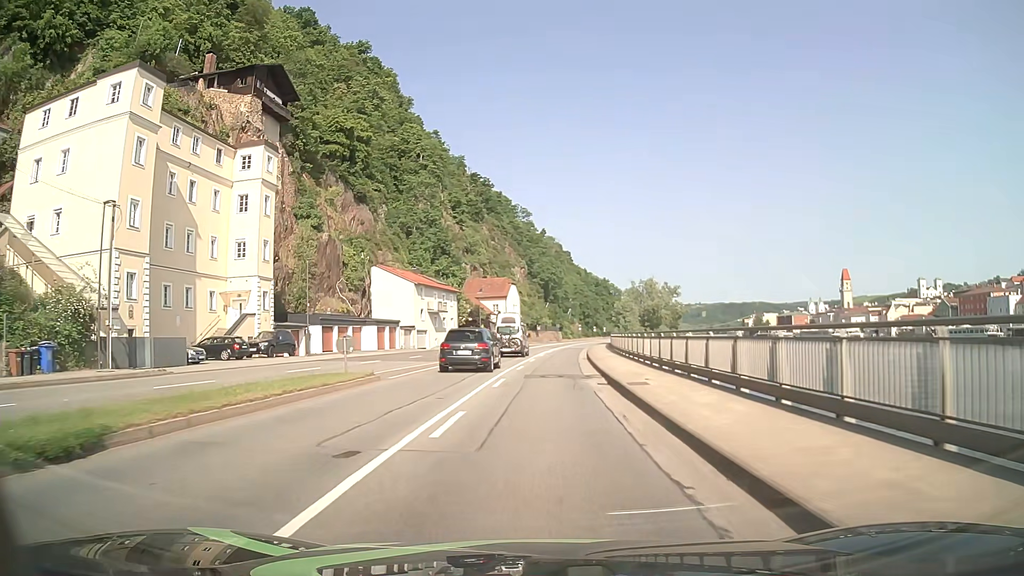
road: primary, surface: asphalt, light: Day
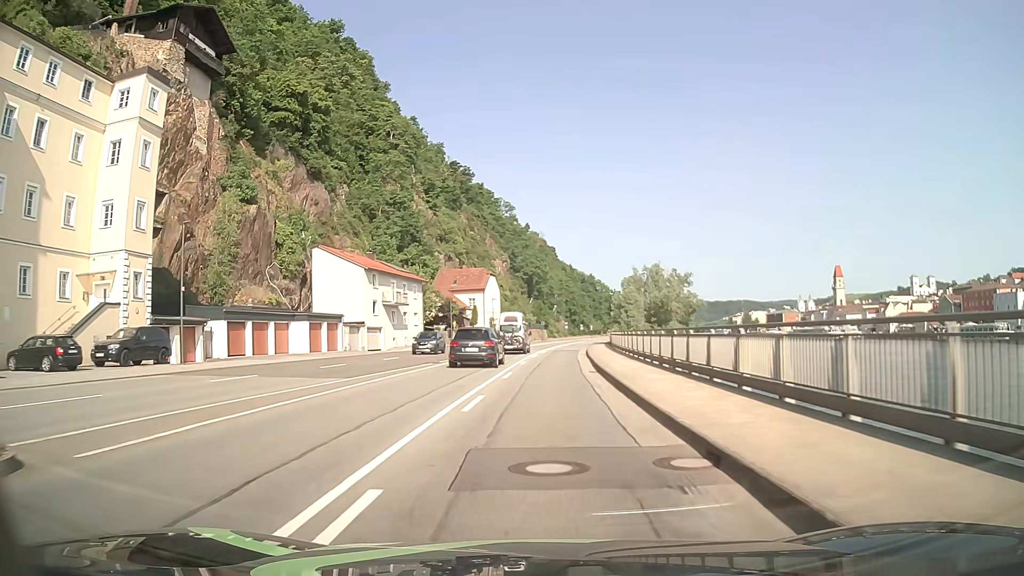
(+0.2, +15.2) m; +2°
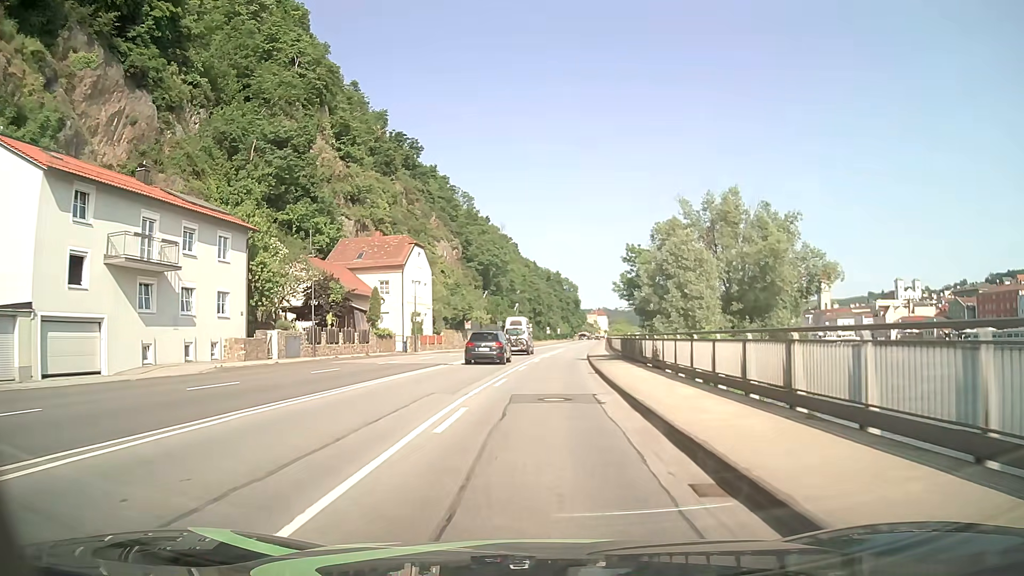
(+1.0, +38.1) m; +3°
(0, +10) (0, +20) (+1, +30) (+1, +40) (+2, +50) (+3, +60) (+4, +70) (+5, +80) (+6, +90) (+7, +100) m
